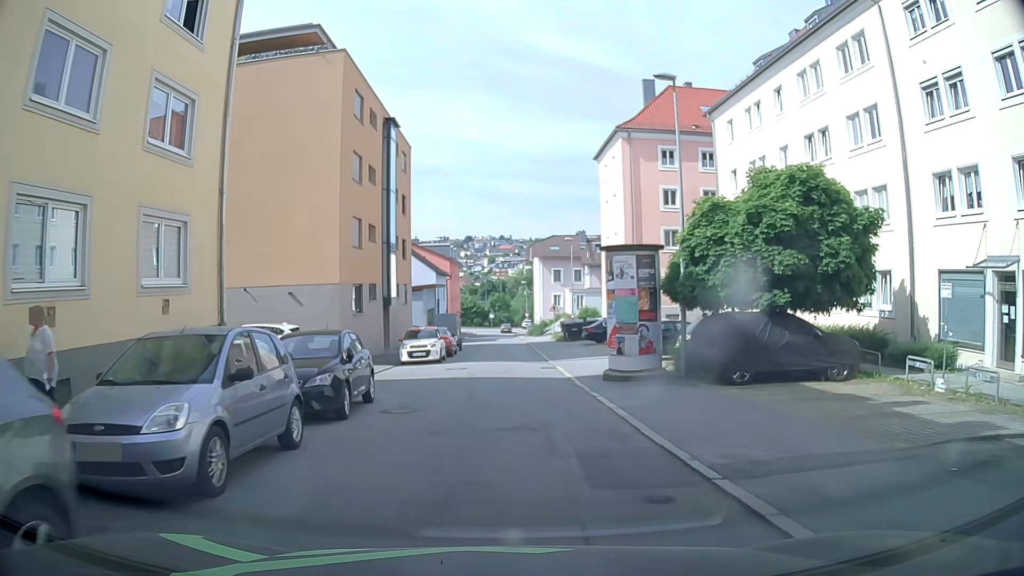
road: residential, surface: asphalt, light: Day
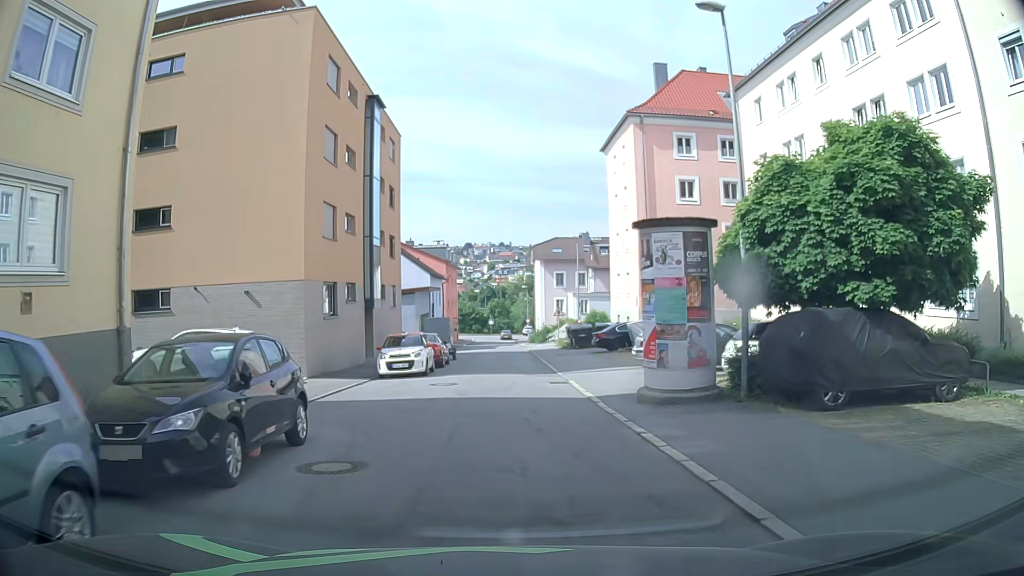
(0.0, +4.7) m; -1°
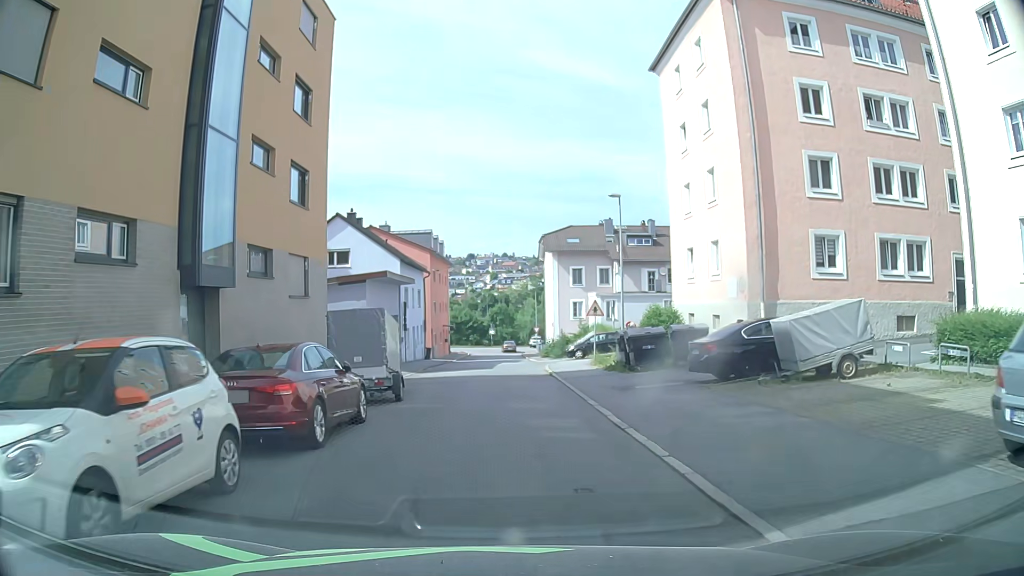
(+0.1, +18.5) m; +1°
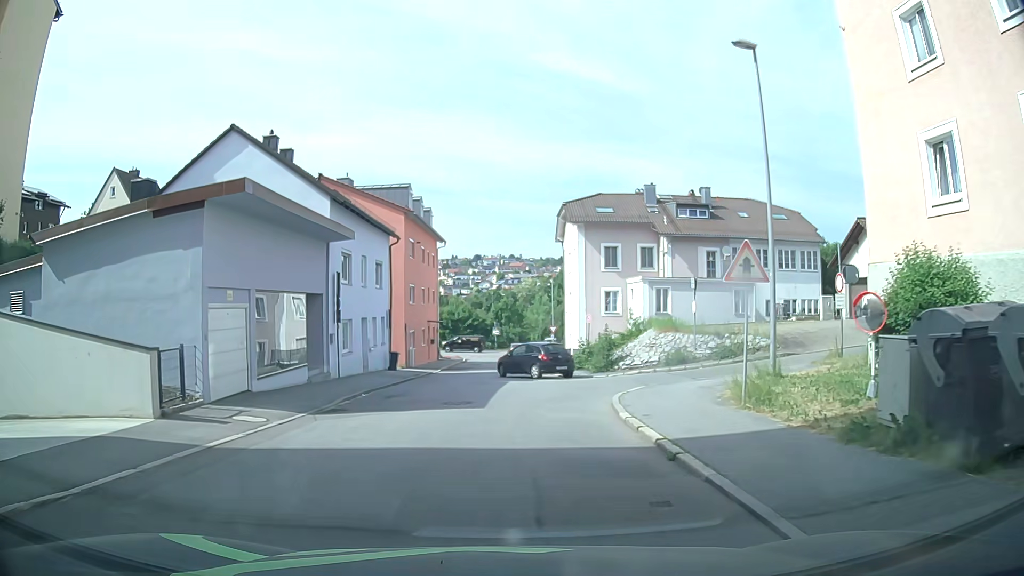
(-0.3, +18.4) m; -2°
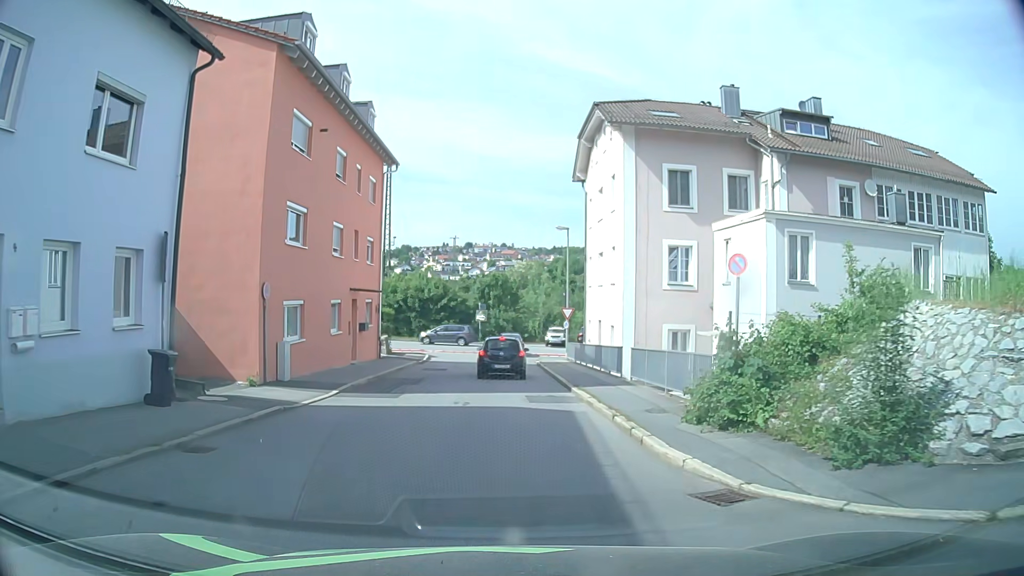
(+0.2, +22.5) m; +1°
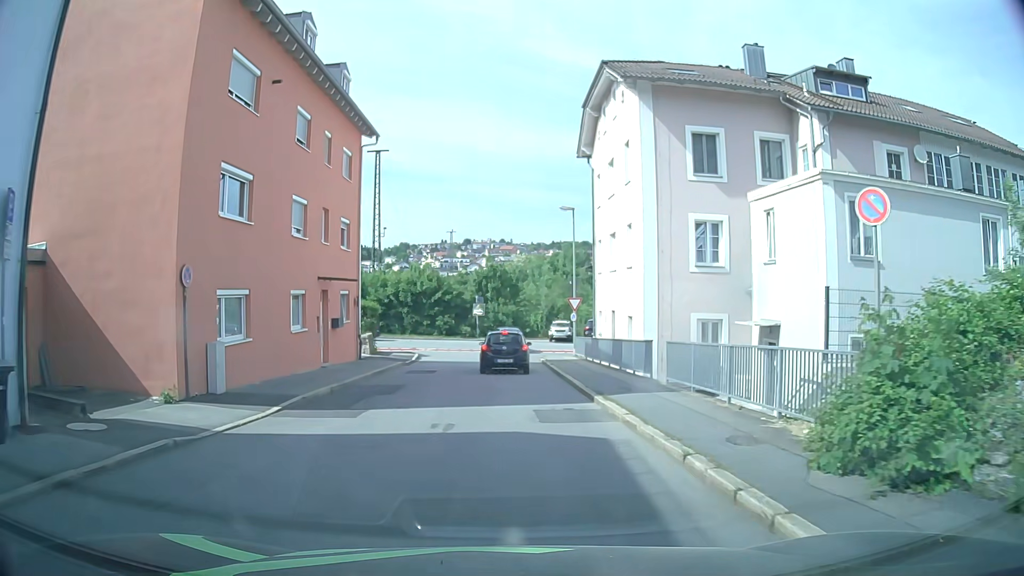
(0.0, +4.6) m; 0°
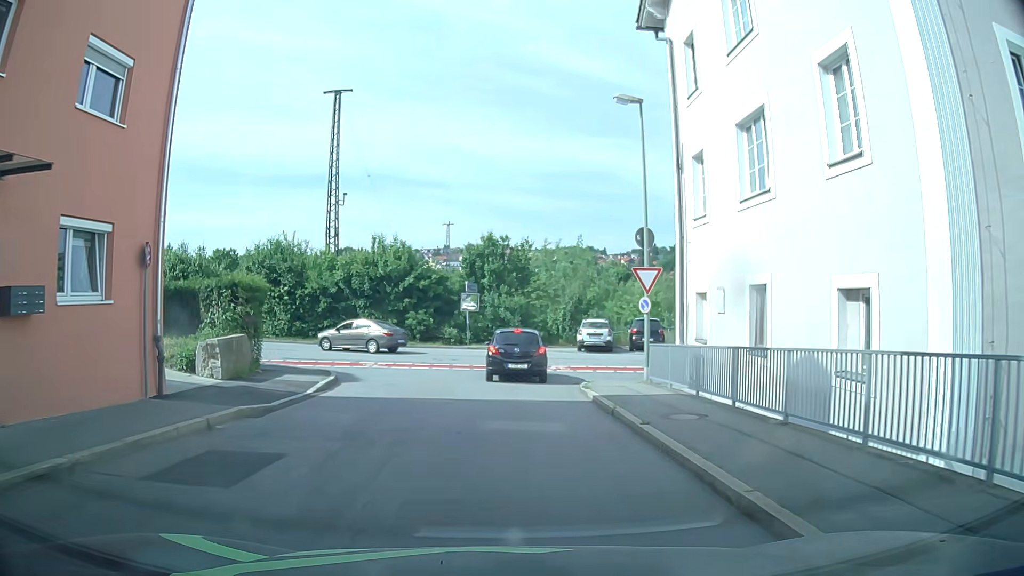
(-0.1, +17.5) m; 0°
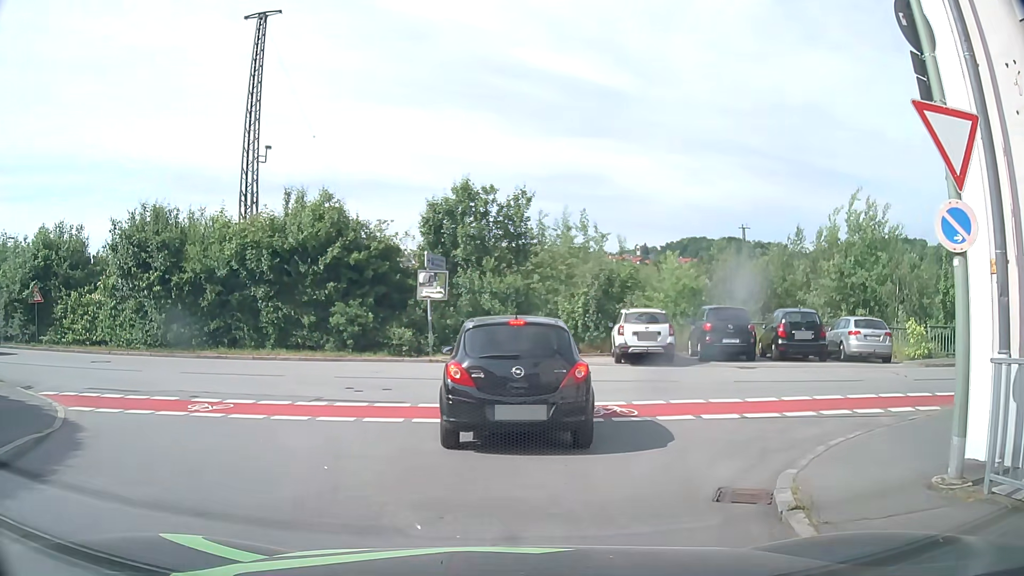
(-0.1, +13.2) m; -1°
